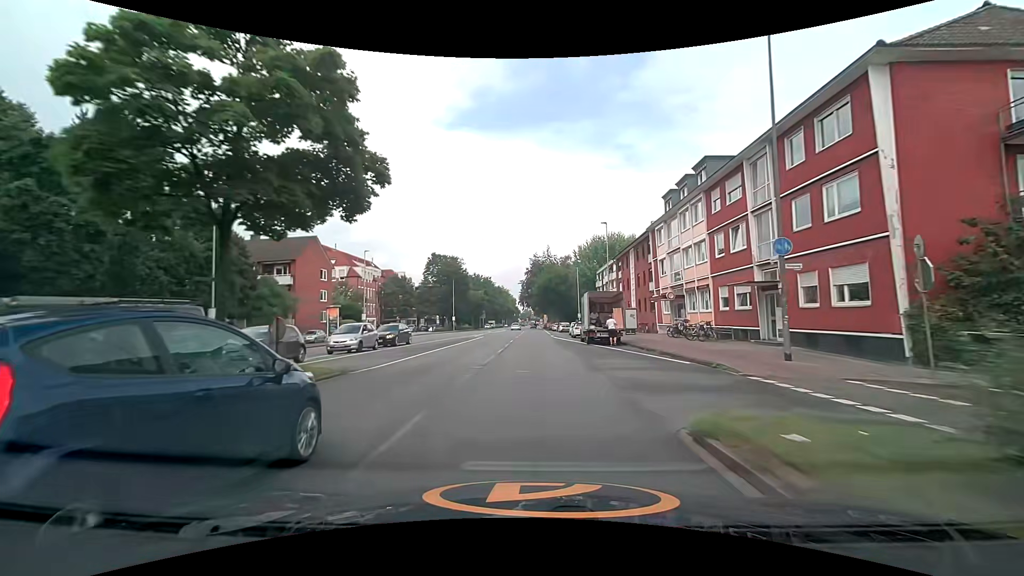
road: secondary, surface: asphalt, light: Day
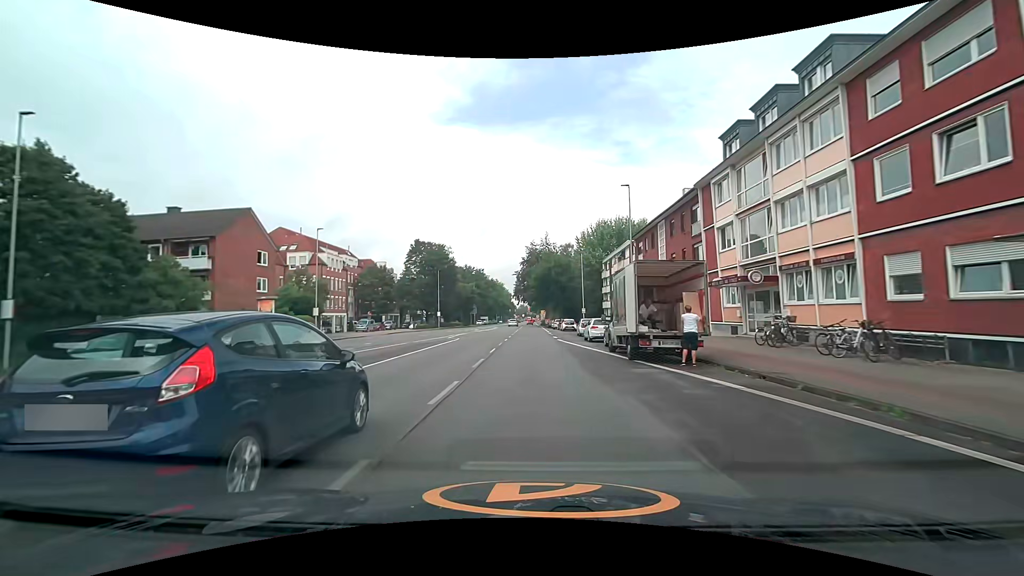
(0.0, +14.5) m; 0°
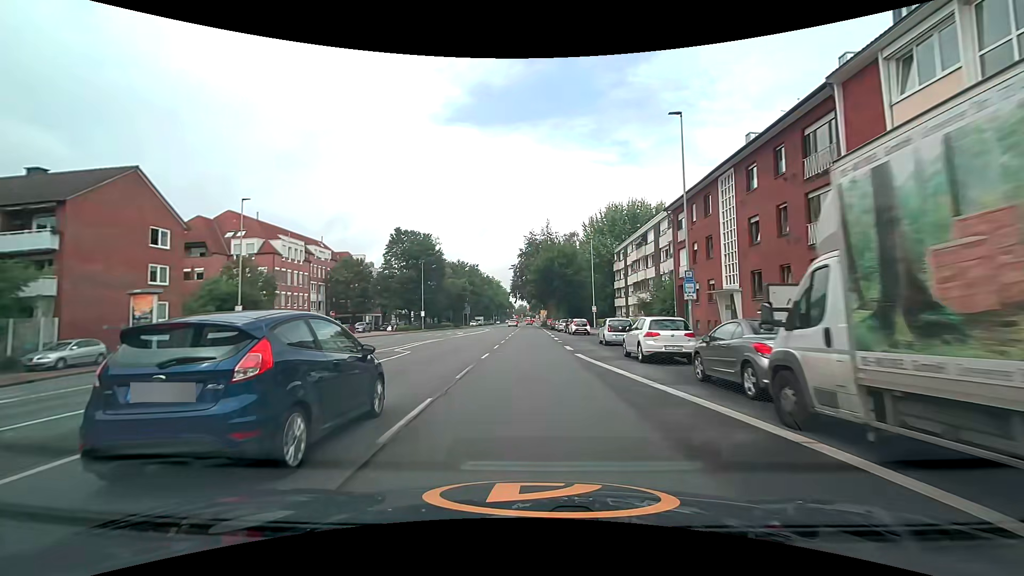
(-0.1, +14.6) m; 0°
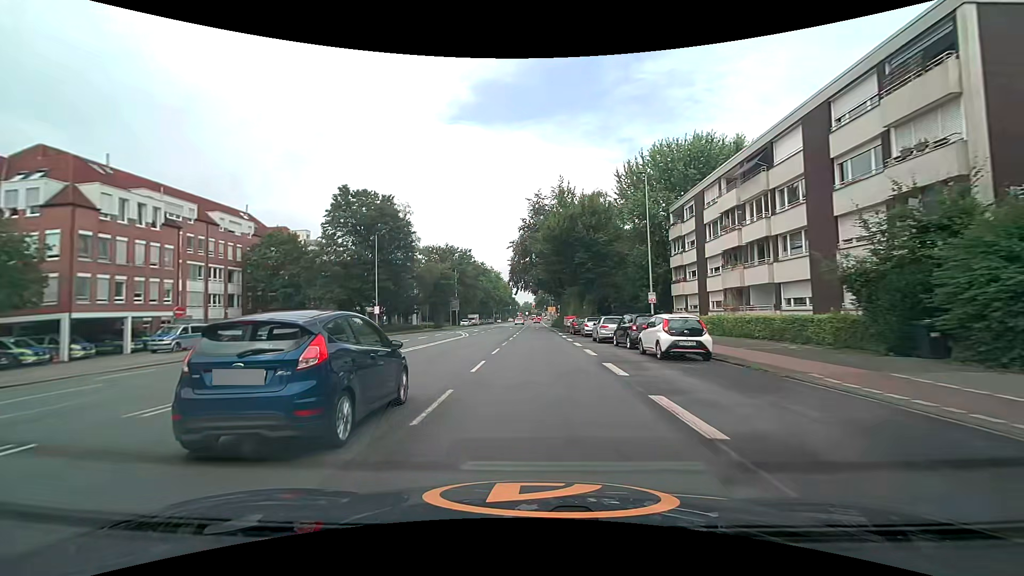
(-0.2, +29.4) m; 0°
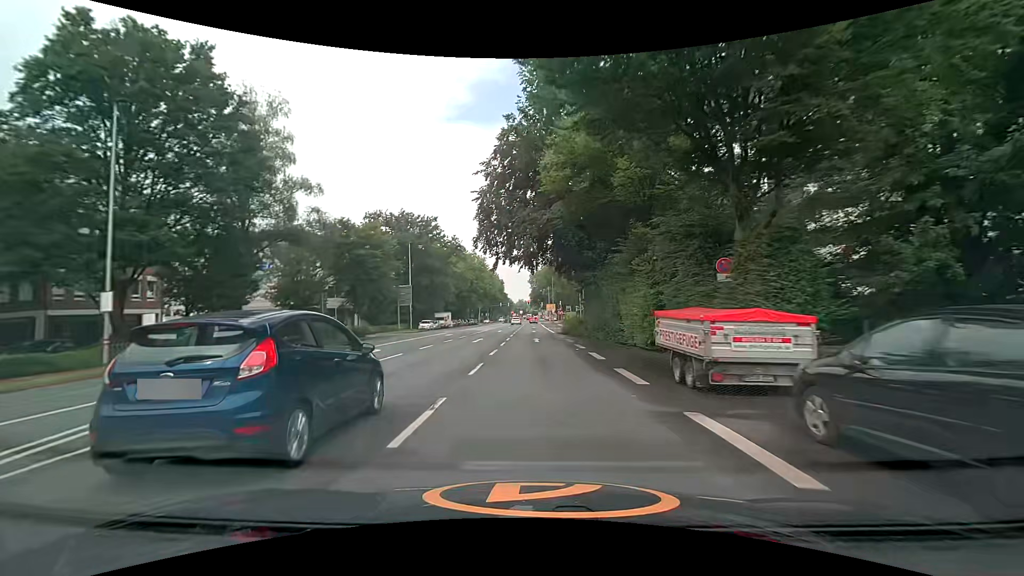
(0.0, +37.3) m; 0°
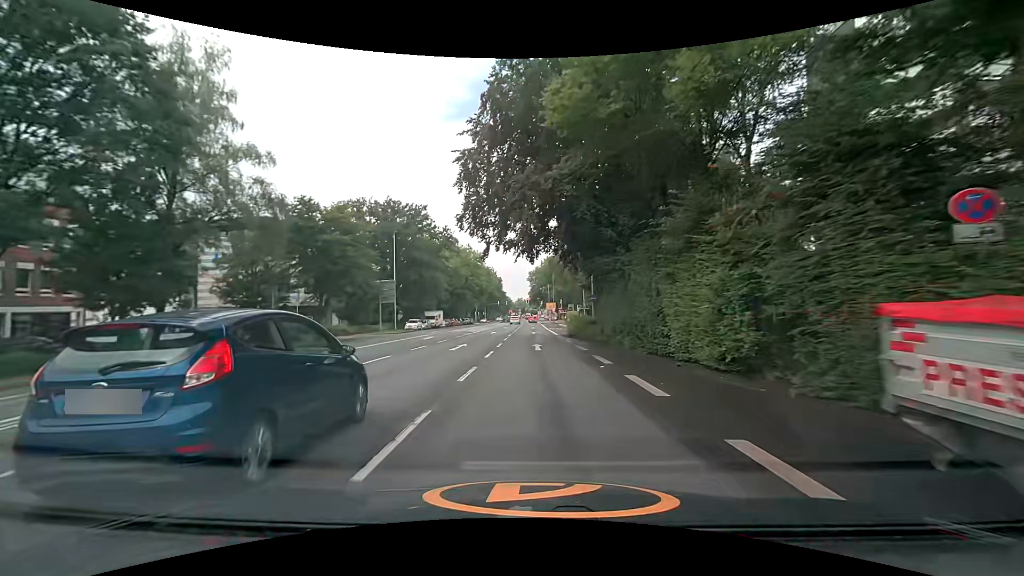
(0.0, +7.6) m; 0°
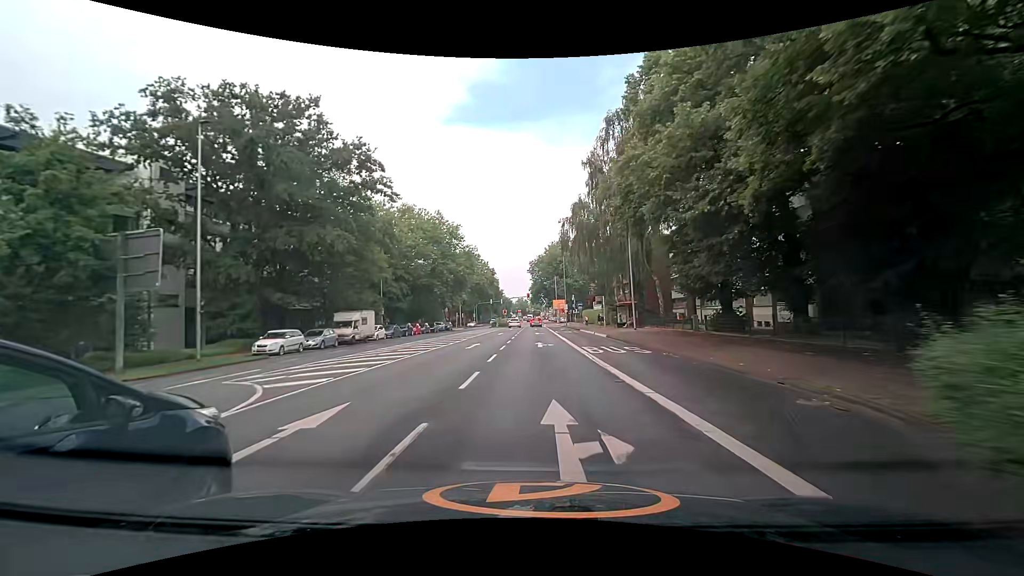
(+0.1, +36.8) m; +1°
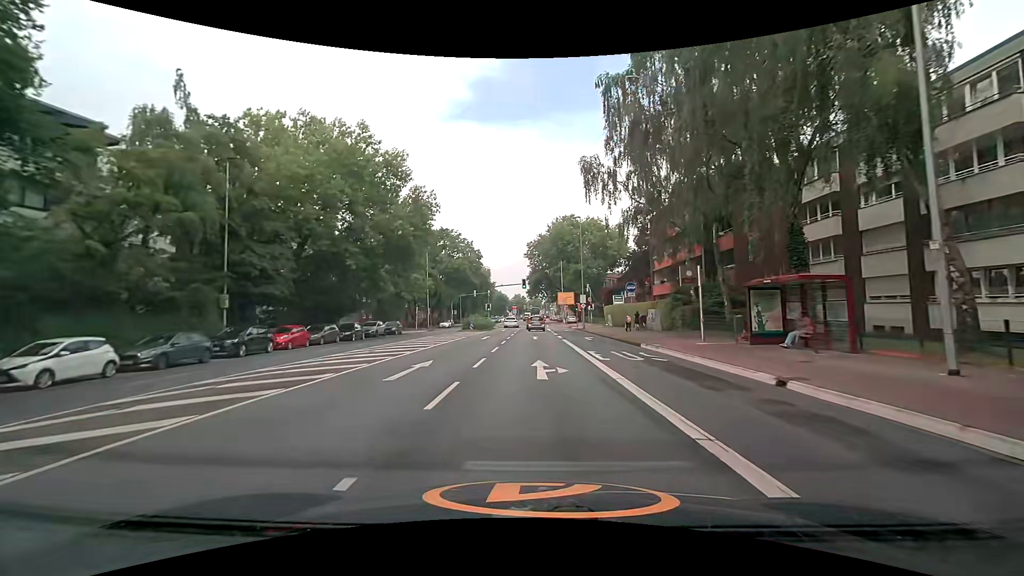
(-0.5, +32.4) m; 0°
(0, +10) (0, +20) (0, +30) (0, +40) (0, +50) (0, +60) (0, +70) (0, +80) (0, +90) (0, +100) m
